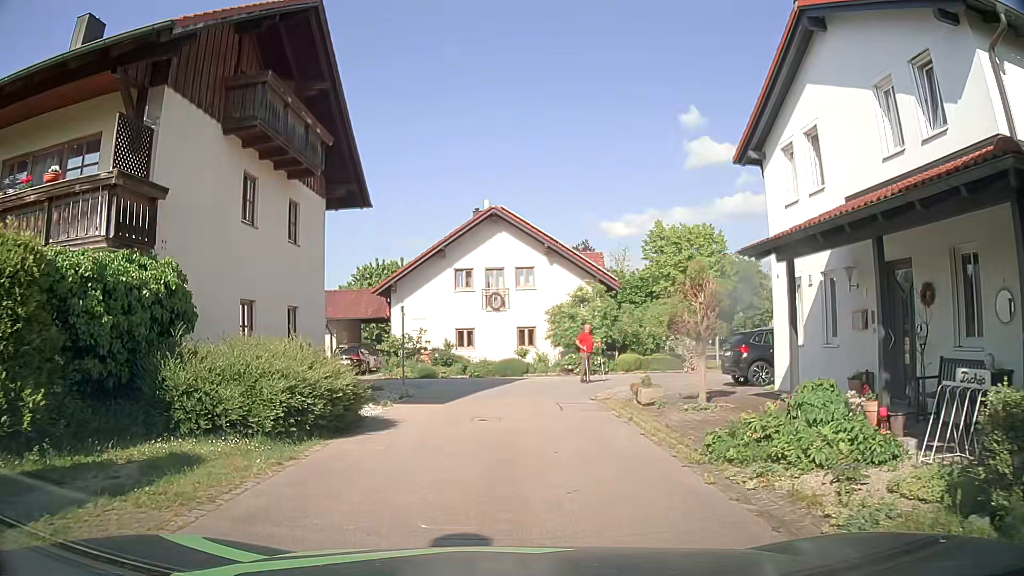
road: residential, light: Day
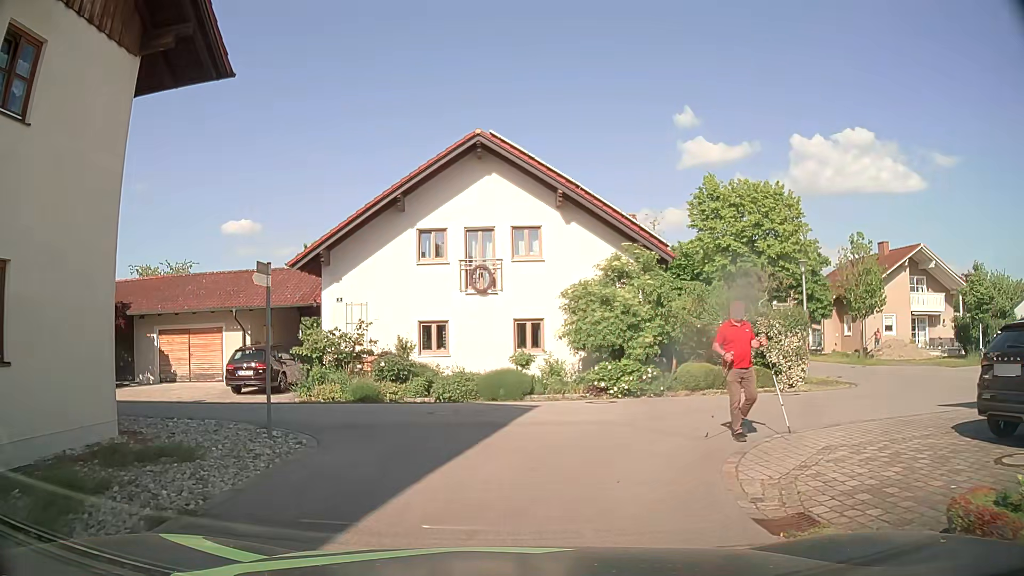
(0.0, +11.5) m; +1°
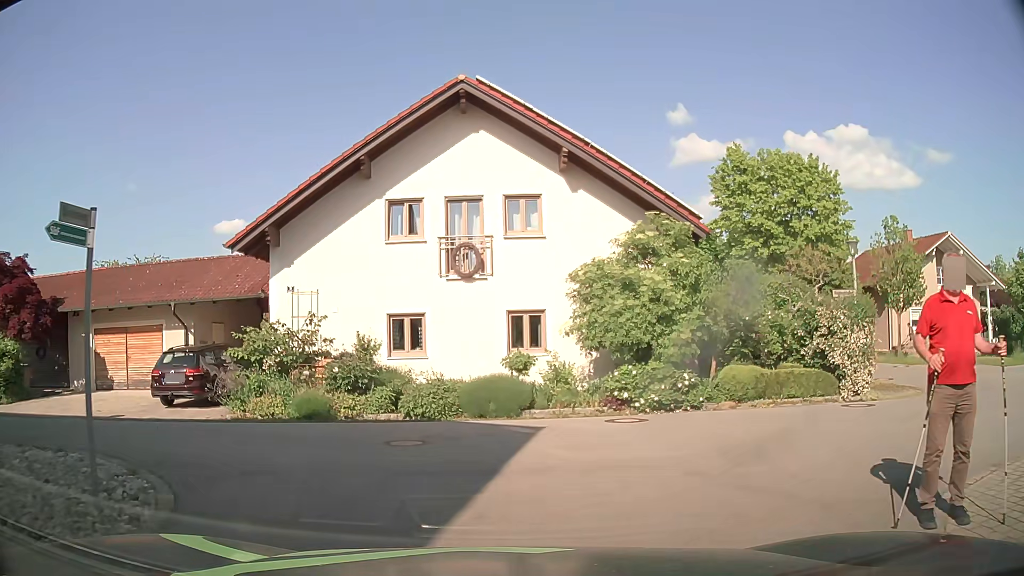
(0.0, +4.2) m; +1°
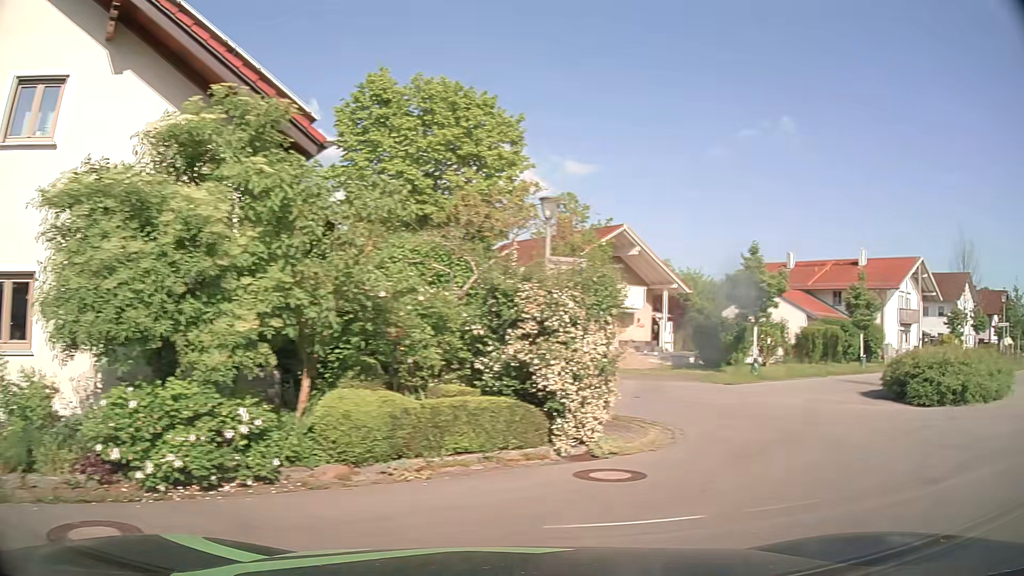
(+1.0, +7.4) m; +29°
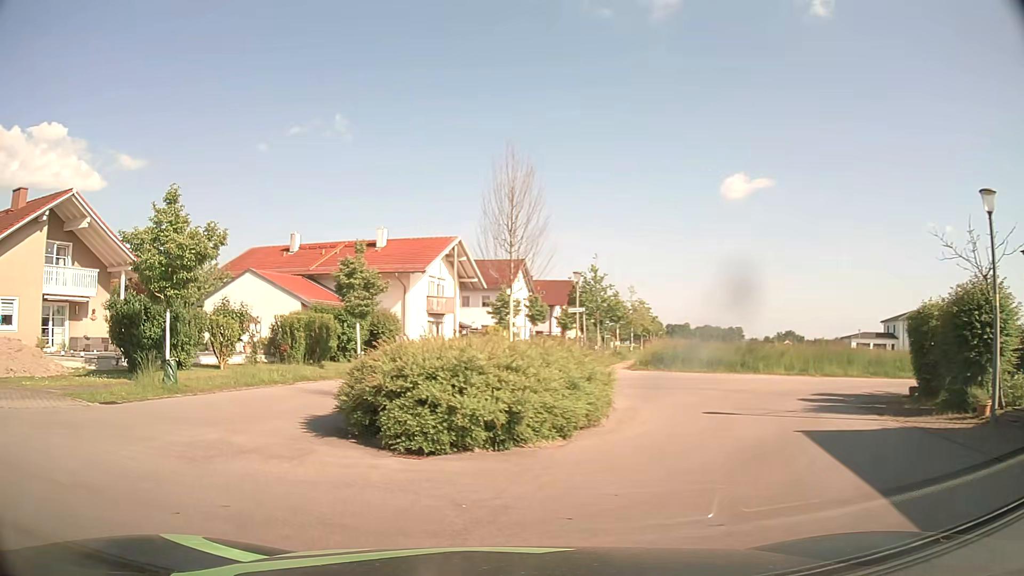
(+5.2, +7.2) m; +44°
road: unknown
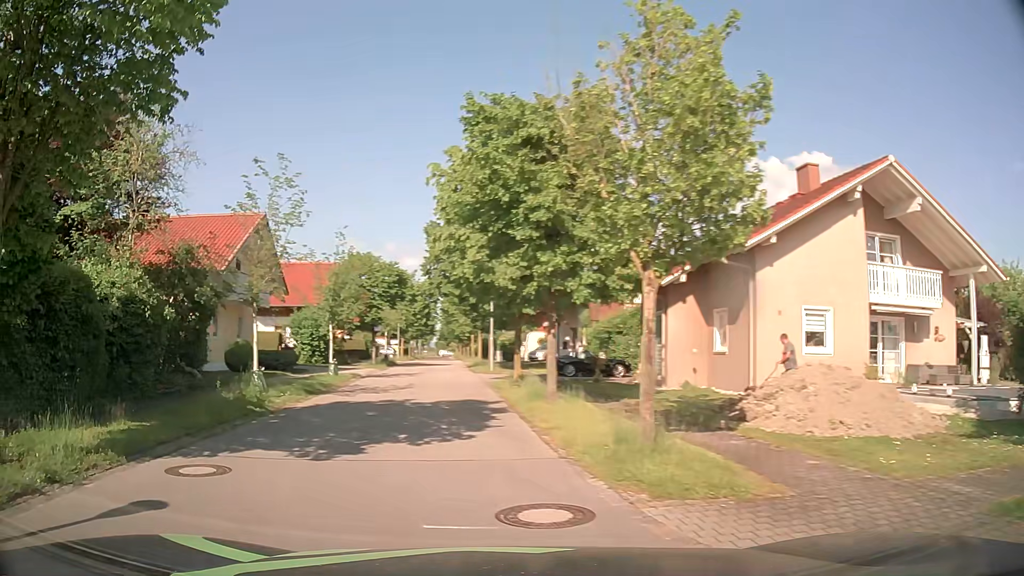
(-5.3, +7.7) m; -70°
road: residential
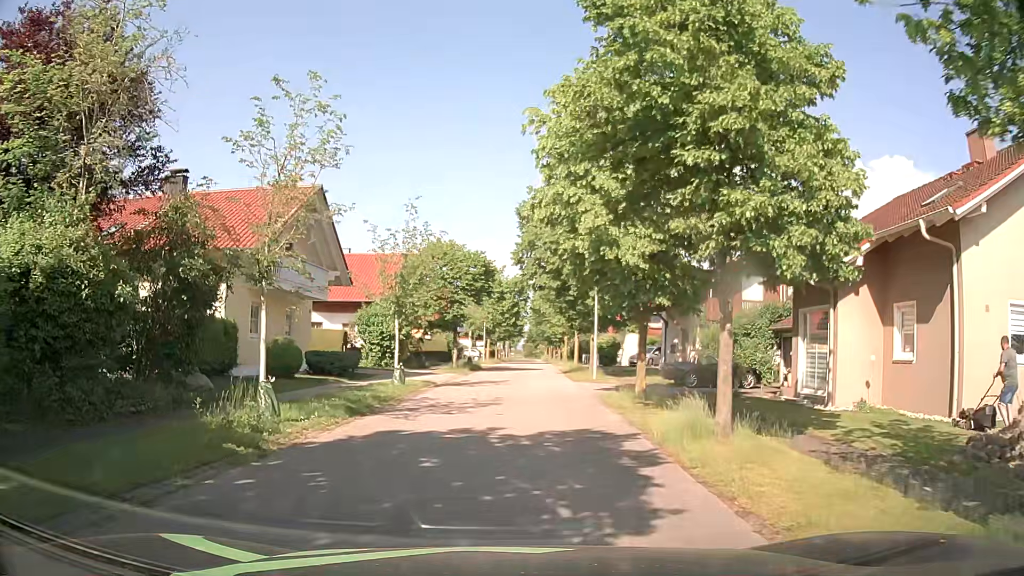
(-0.6, +5.9) m; -7°
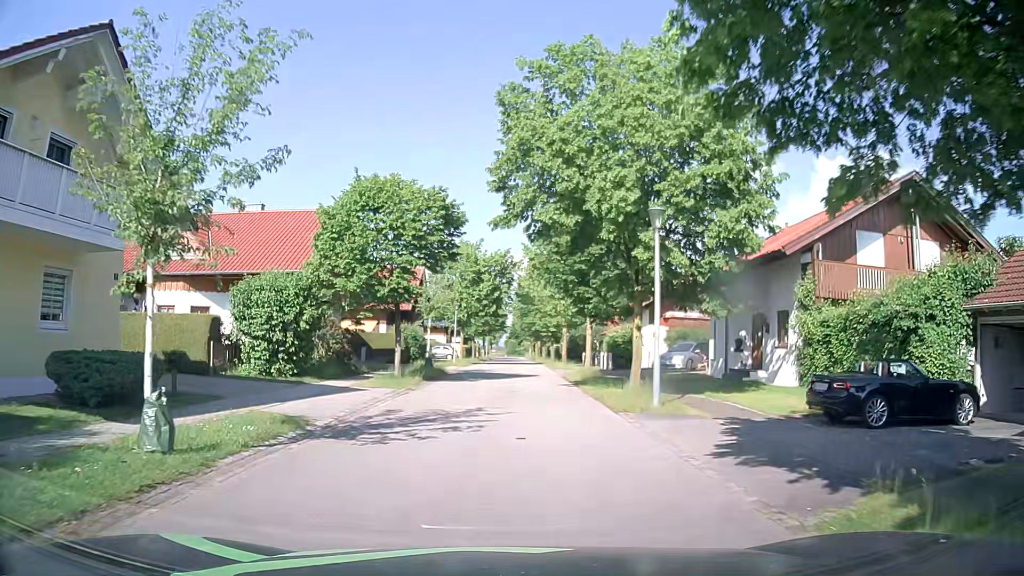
(+0.1, +14.9) m; +2°
(0, +10) (0, +20) (0, +30) (0, +40) (0, +50) (0, +60) (0, +70) (0, +80) (0, +90) (0, +100) m
